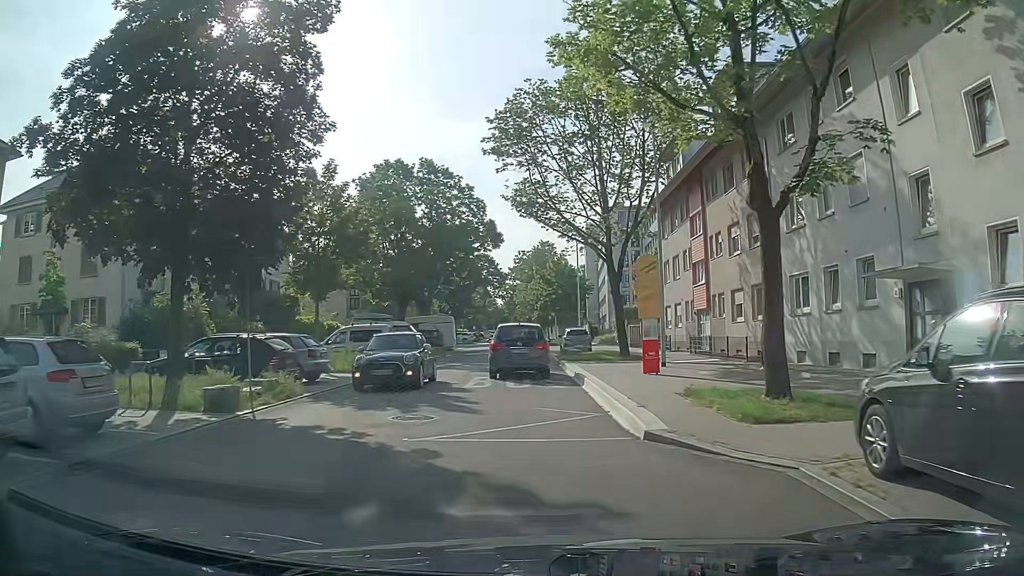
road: residential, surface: asphalt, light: Day
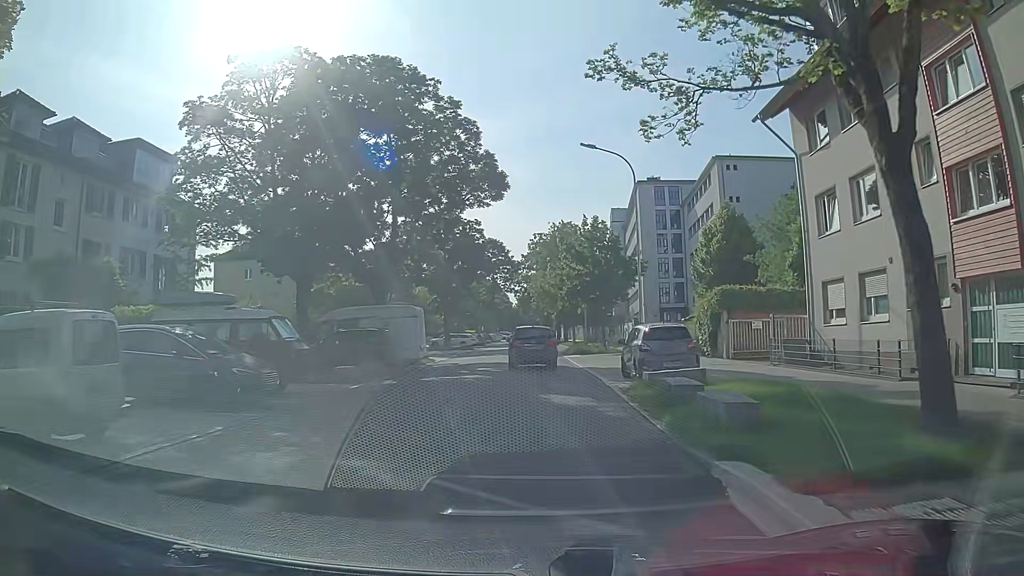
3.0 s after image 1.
(-0.3, +22.3) m; -1°
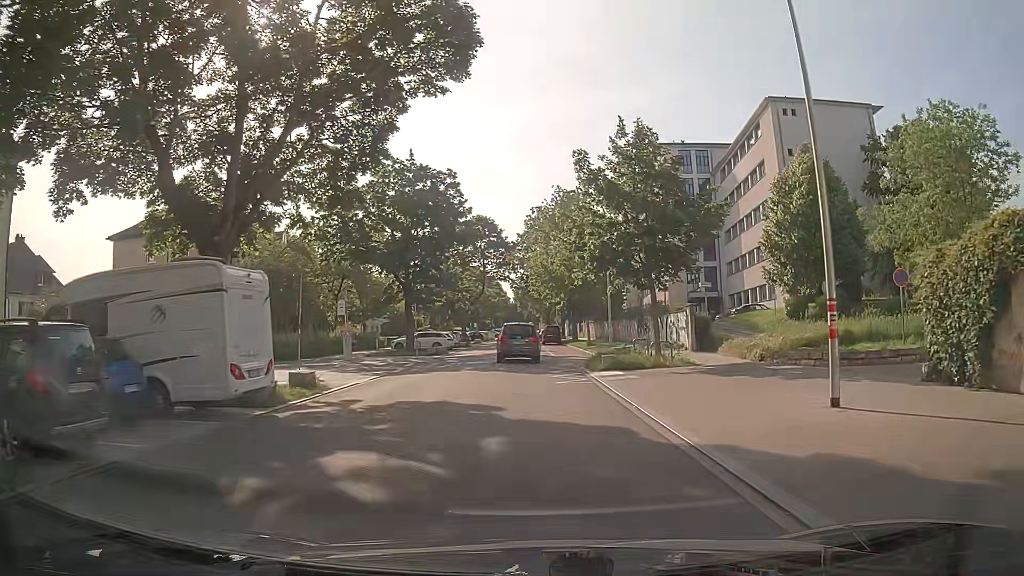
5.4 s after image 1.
(+0.1, +18.7) m; +1°
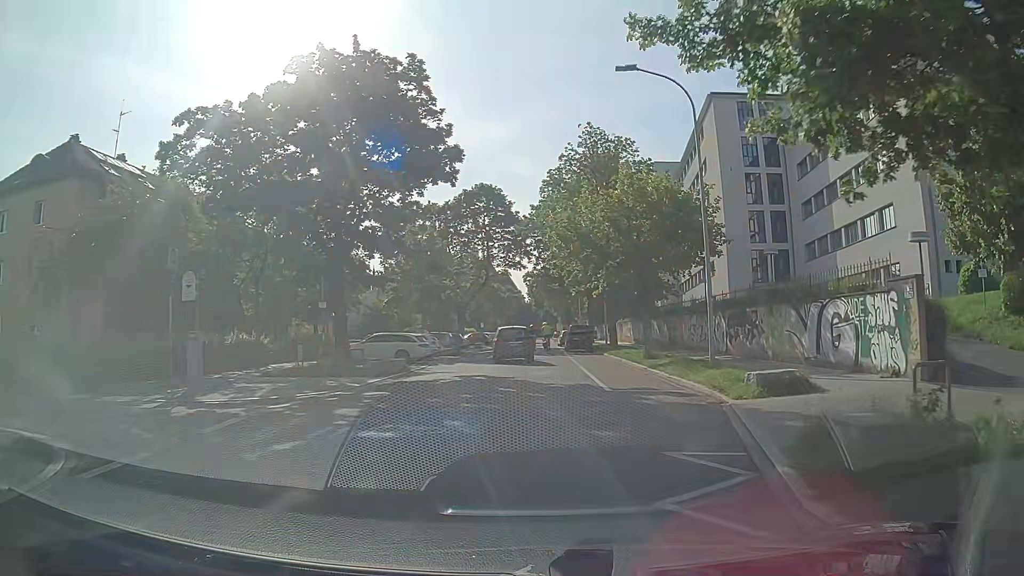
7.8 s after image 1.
(-0.4, +19.2) m; -2°
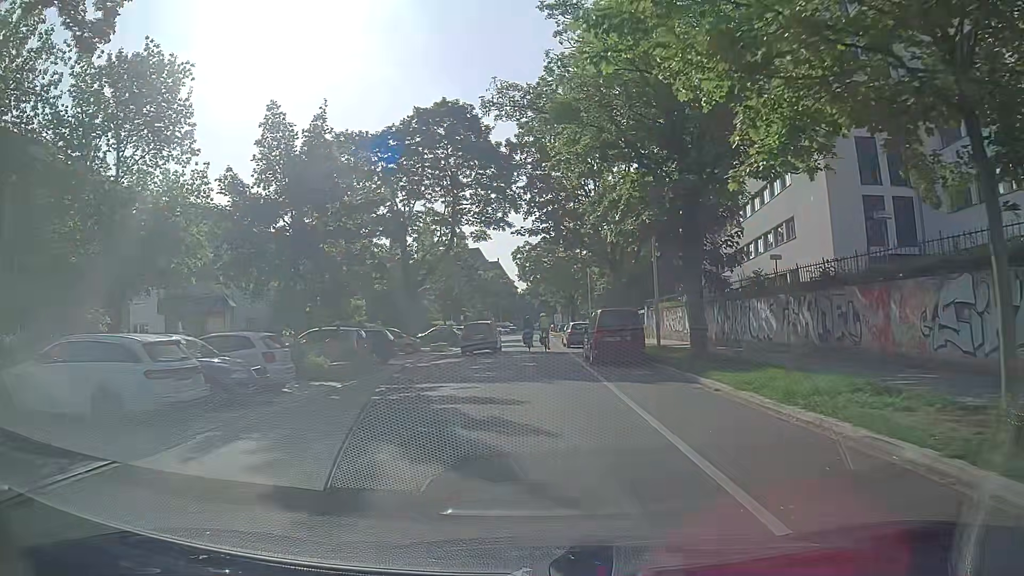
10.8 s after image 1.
(+0.1, +23.5) m; 0°
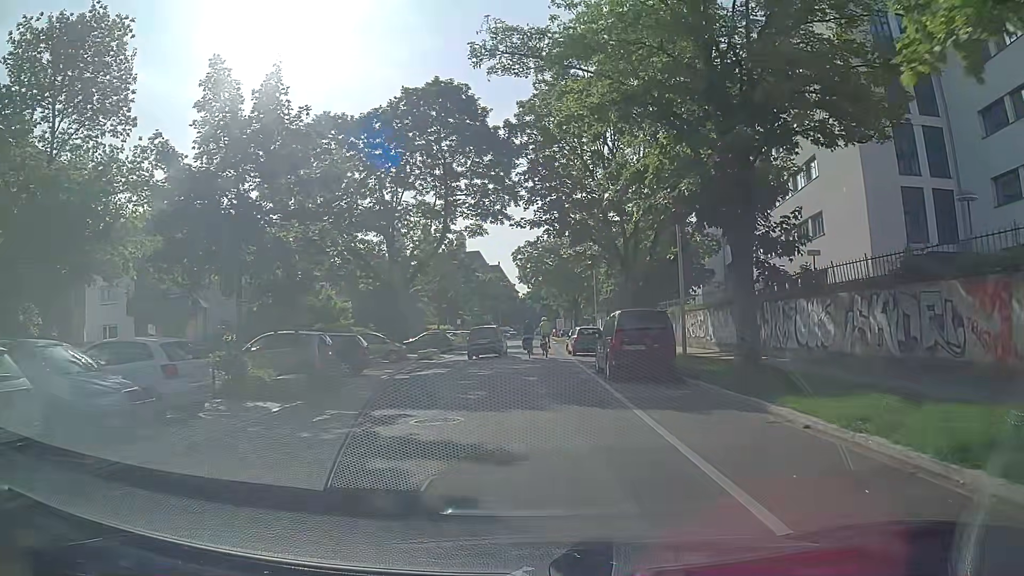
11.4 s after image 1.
(0.0, +4.6) m; -1°
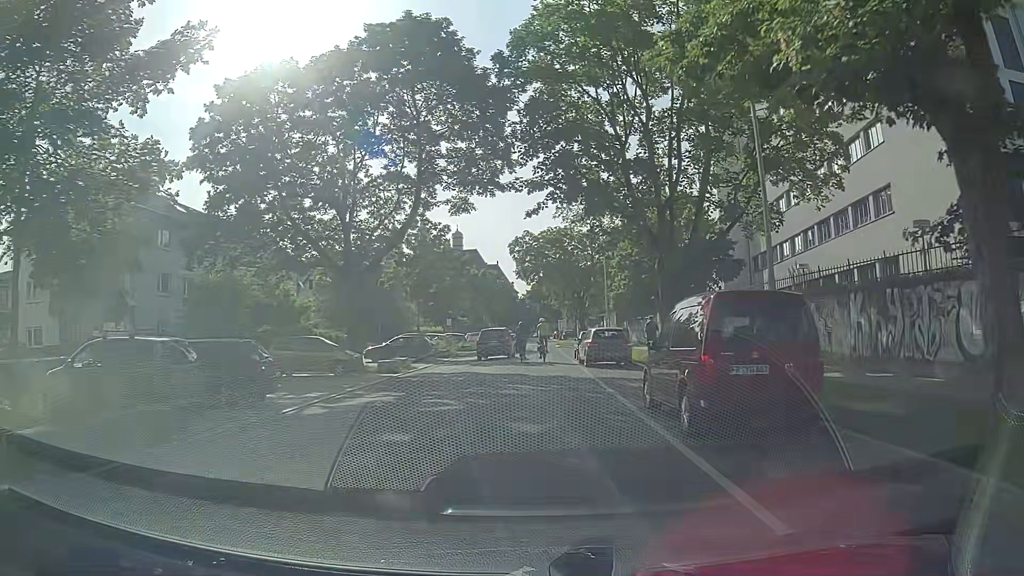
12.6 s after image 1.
(+0.1, +8.9) m; +1°
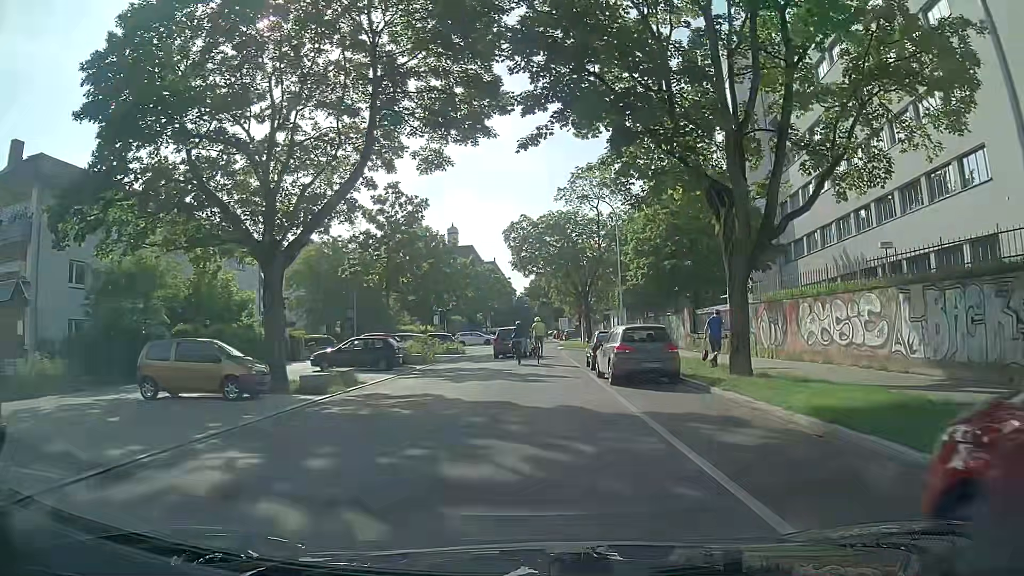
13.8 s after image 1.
(0.0, +8.6) m; 0°
